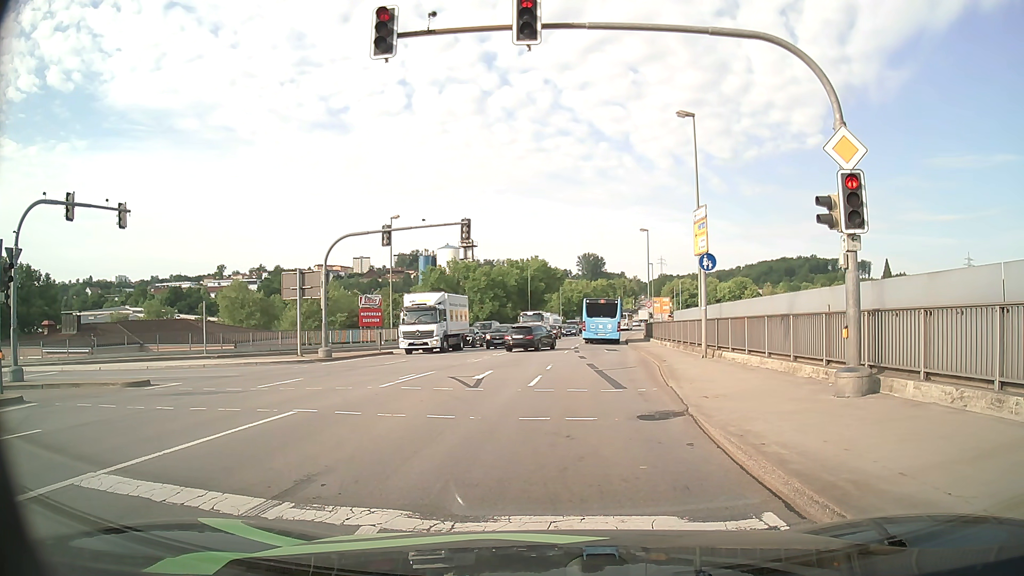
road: primary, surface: asphalt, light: Day
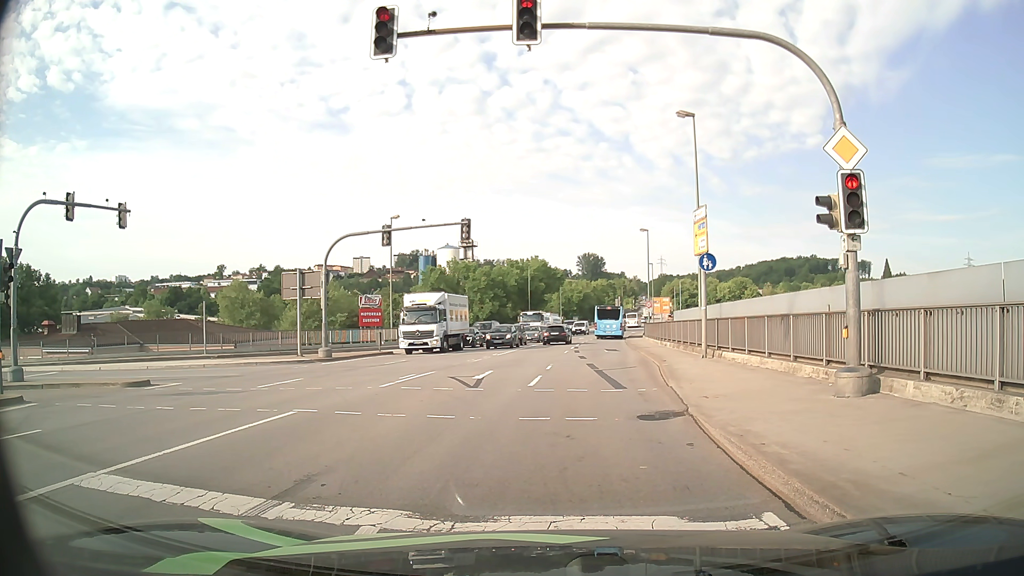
(0.0, 0.0) m; 0°
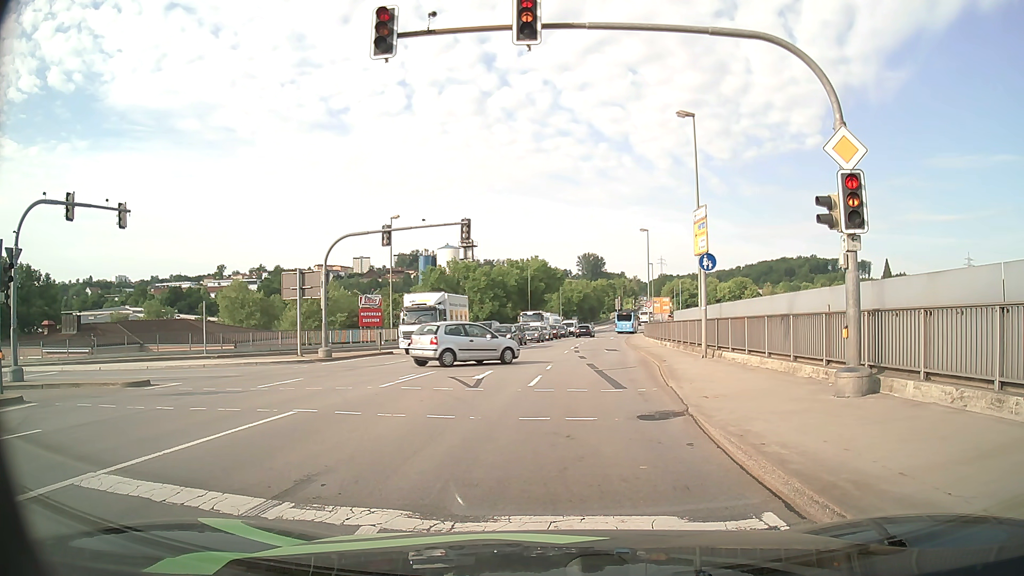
(0.0, 0.0) m; 0°
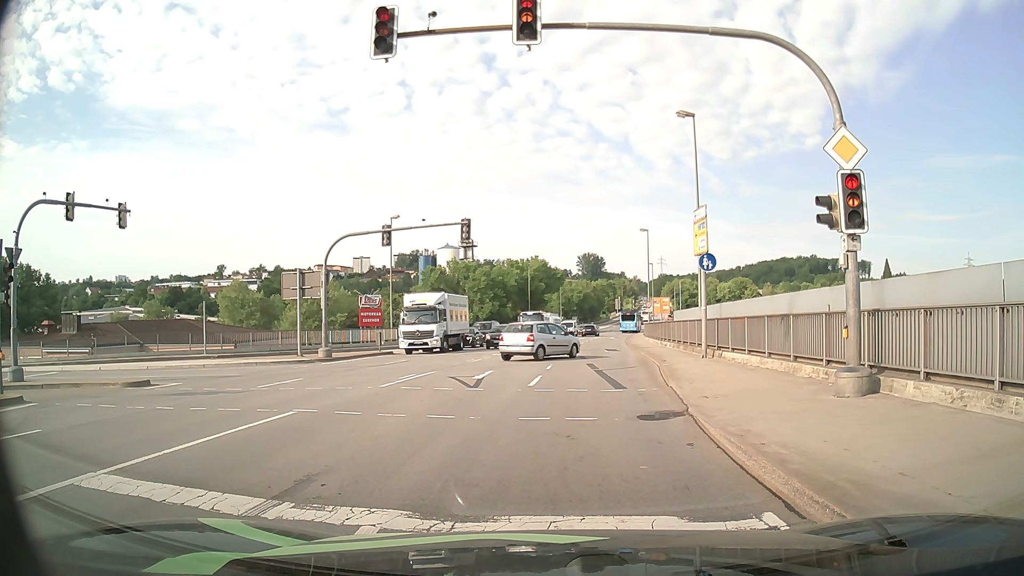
(0.0, 0.0) m; 0°
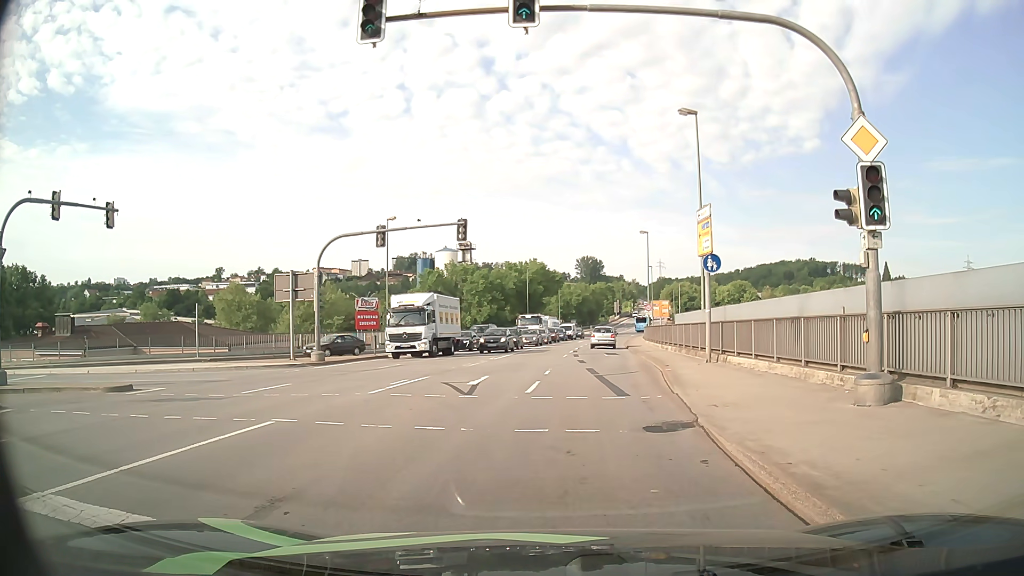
(0.0, +0.8) m; +1°
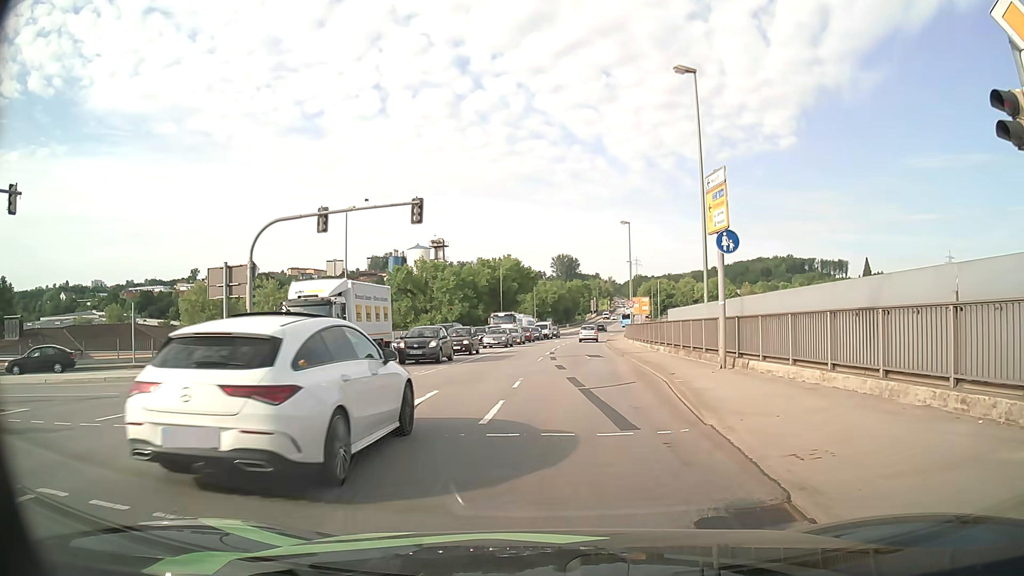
(0.0, +5.0) m; +2°
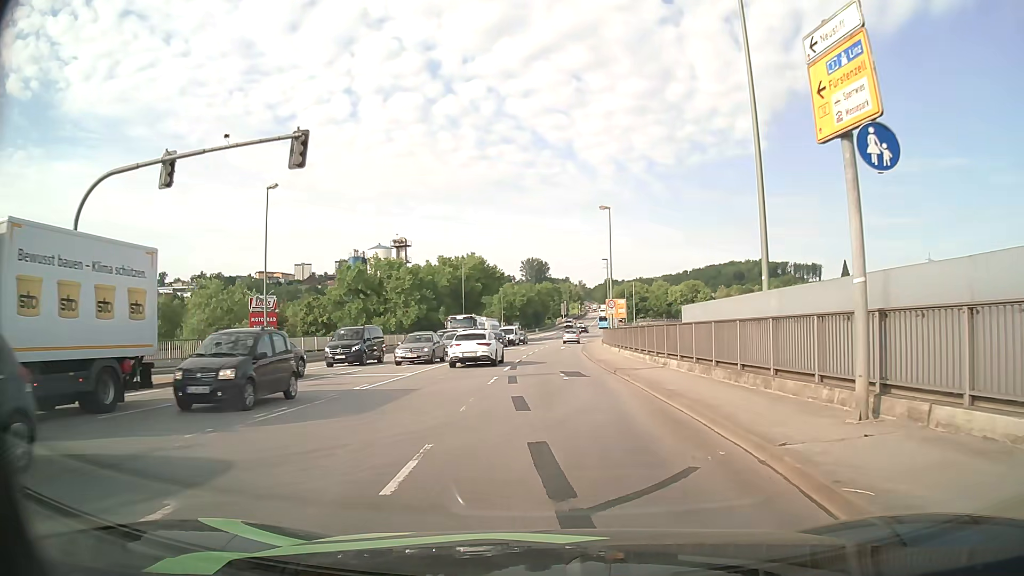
(+0.2, +9.7) m; +2°
